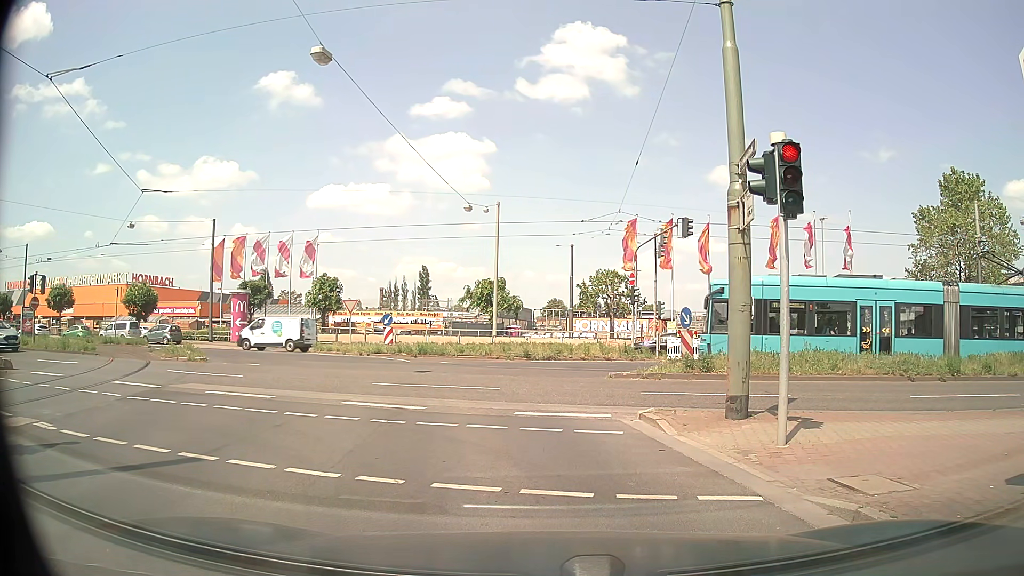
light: Day
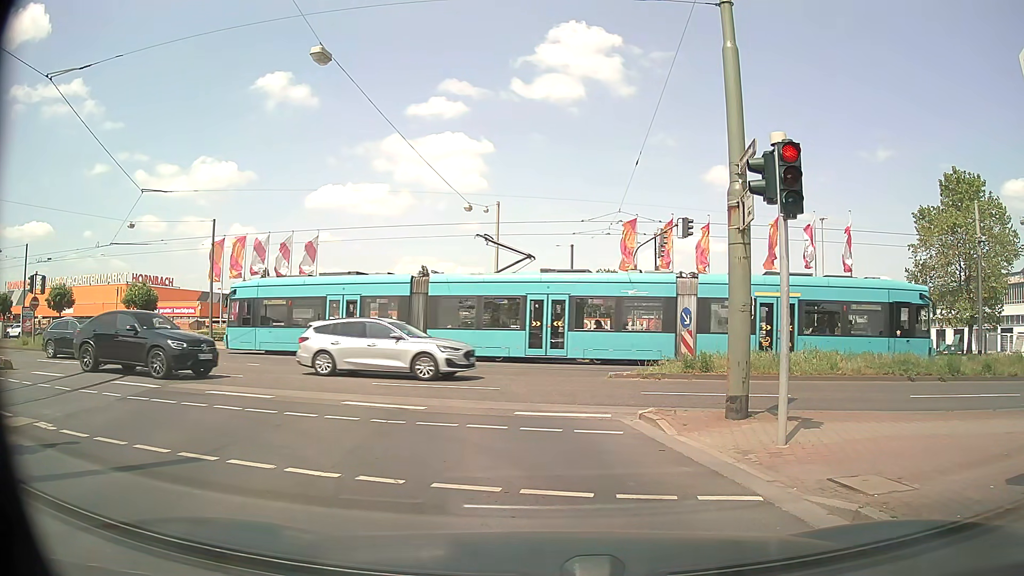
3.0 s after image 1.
(0.0, 0.0) m; 0°
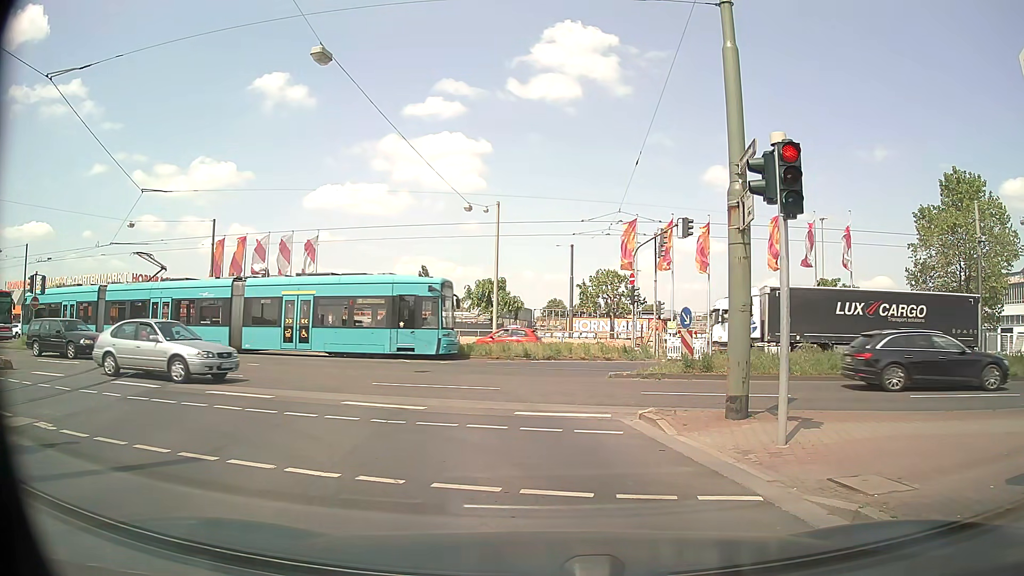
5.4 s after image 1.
(0.0, 0.0) m; 0°
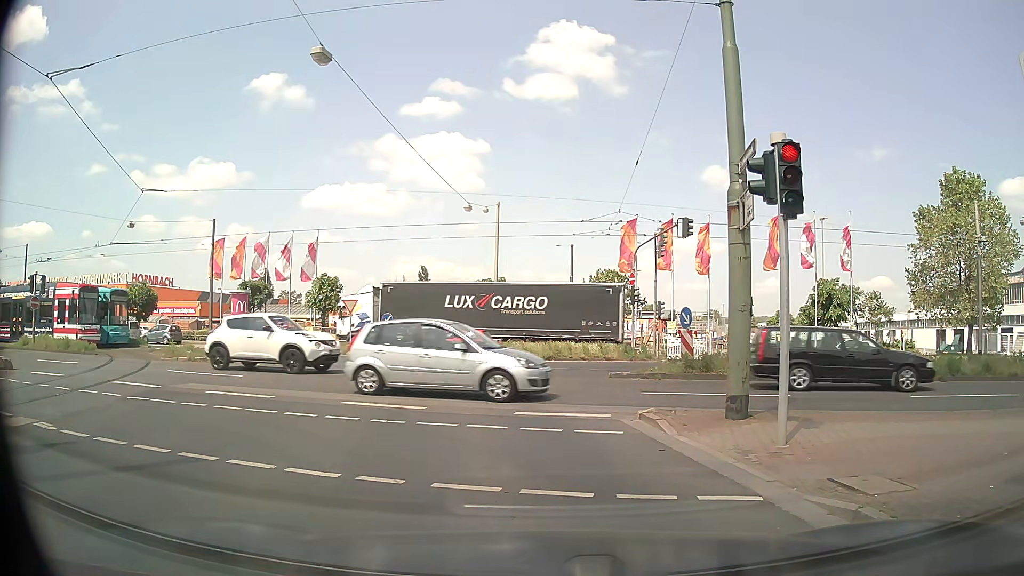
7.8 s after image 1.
(0.0, 0.0) m; 0°
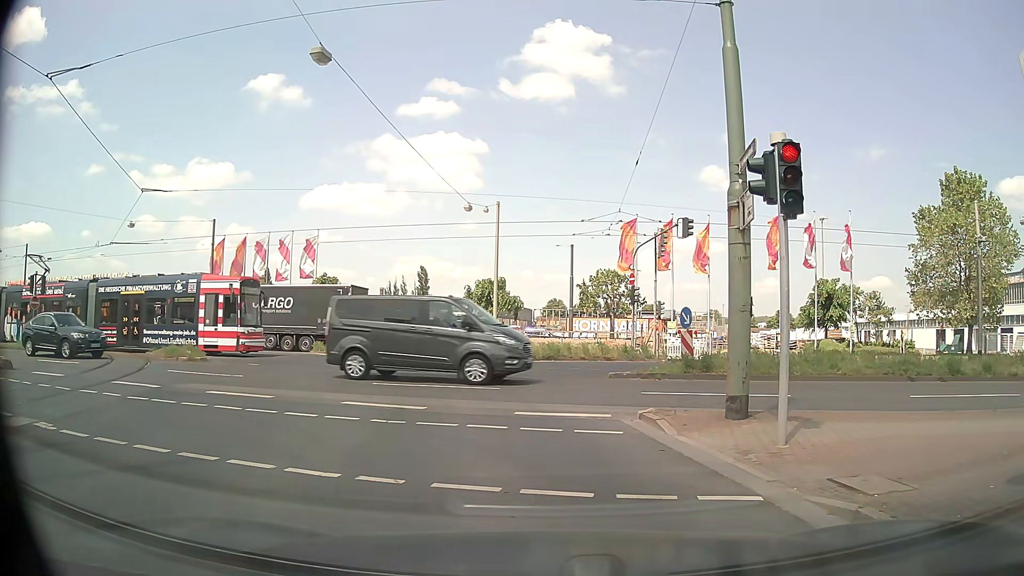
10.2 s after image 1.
(0.0, 0.0) m; 0°
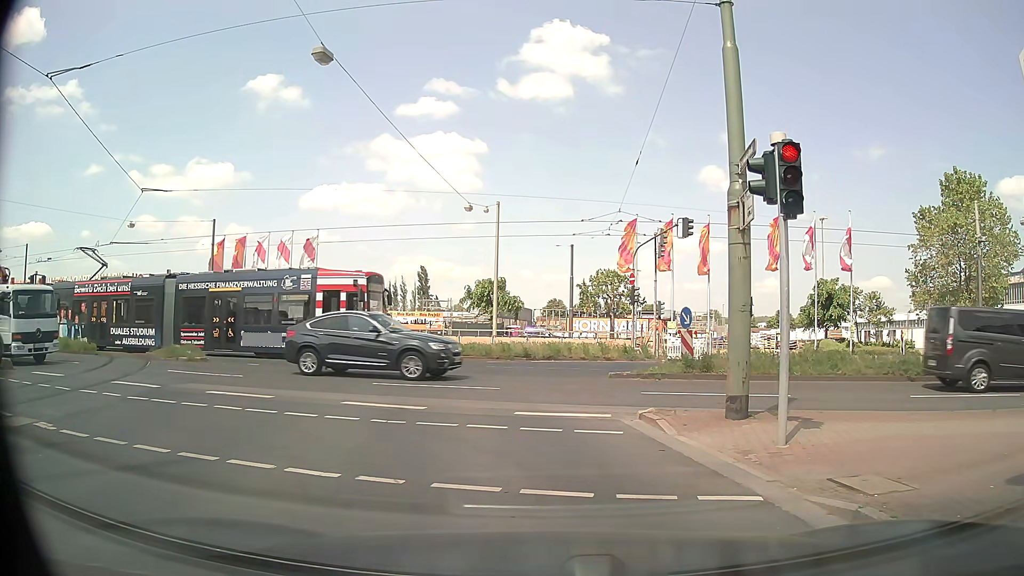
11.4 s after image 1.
(0.0, 0.0) m; 0°
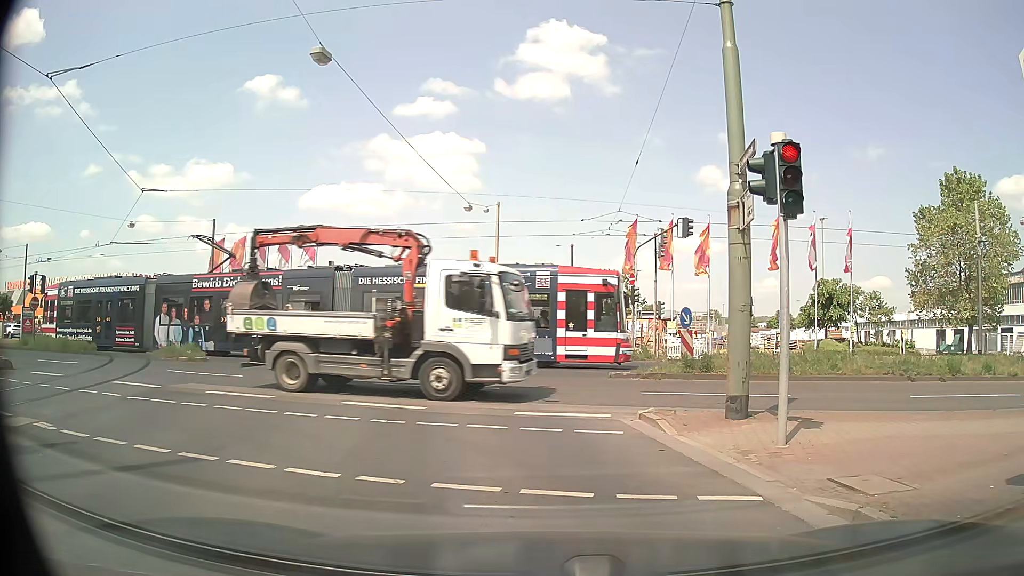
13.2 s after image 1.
(0.0, 0.0) m; 0°
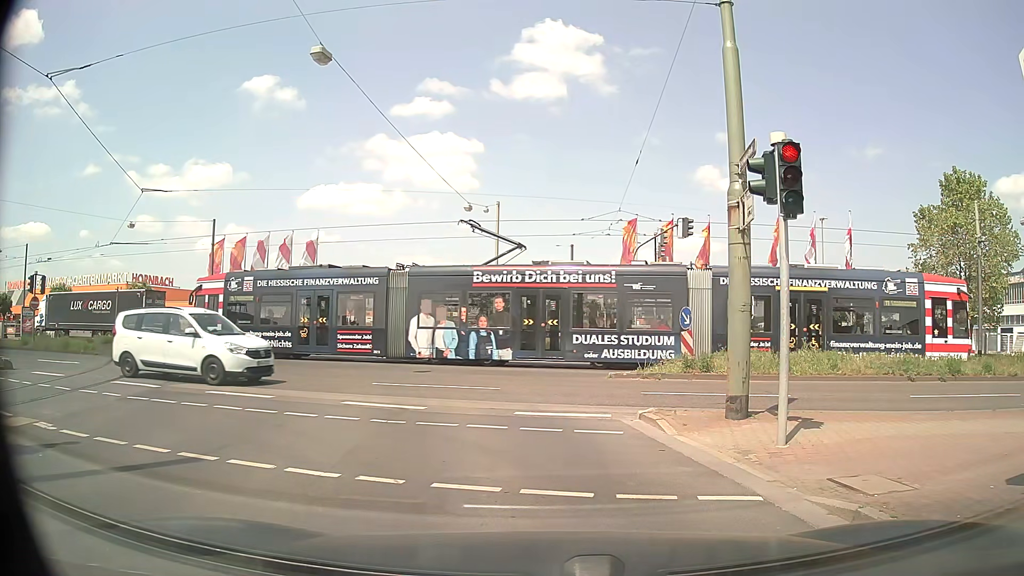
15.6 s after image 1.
(0.0, 0.0) m; 0°
